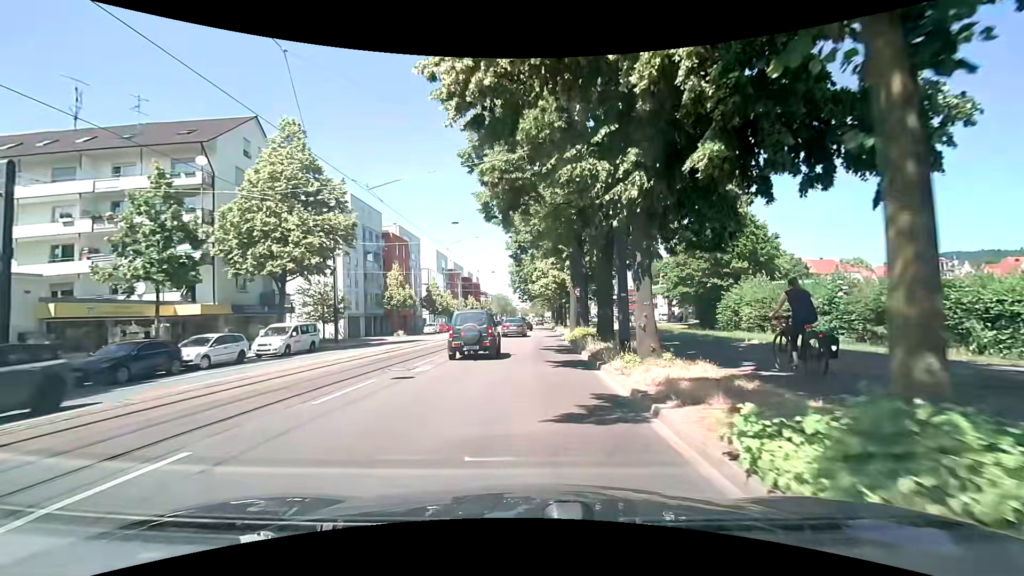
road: primary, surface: asphalt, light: Day
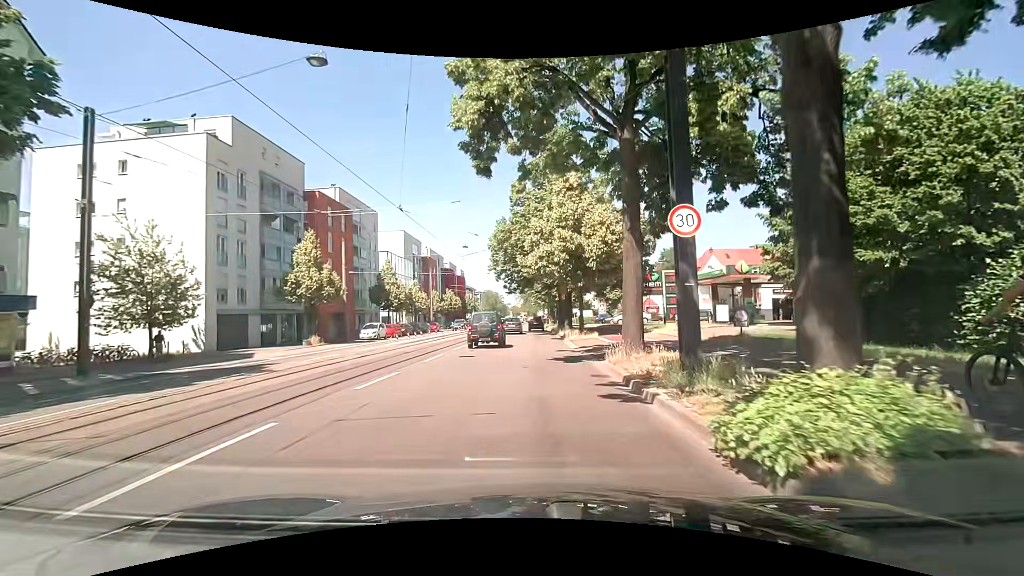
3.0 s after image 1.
(+0.5, +23.2) m; +1°
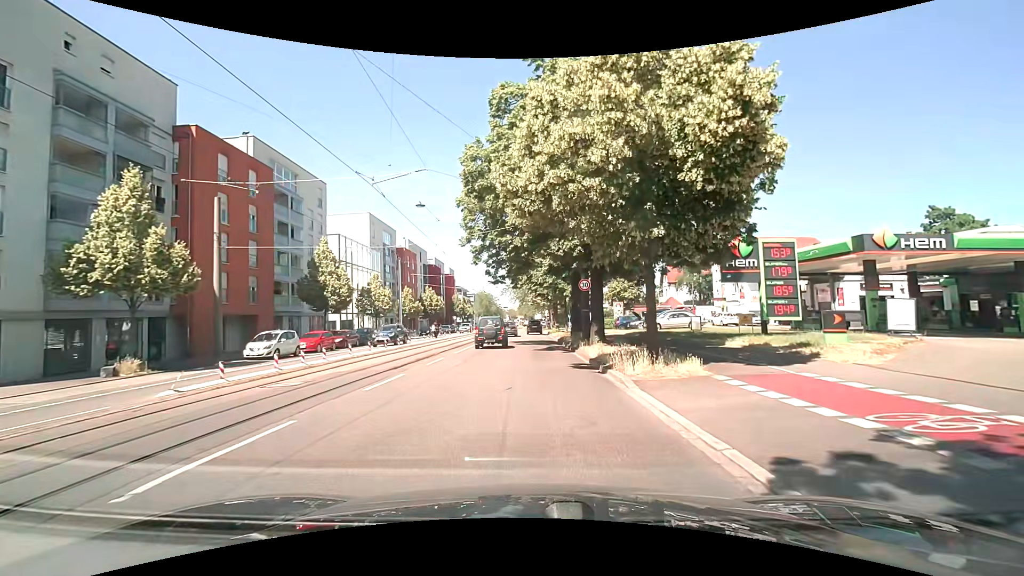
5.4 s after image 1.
(+0.5, +18.0) m; 0°
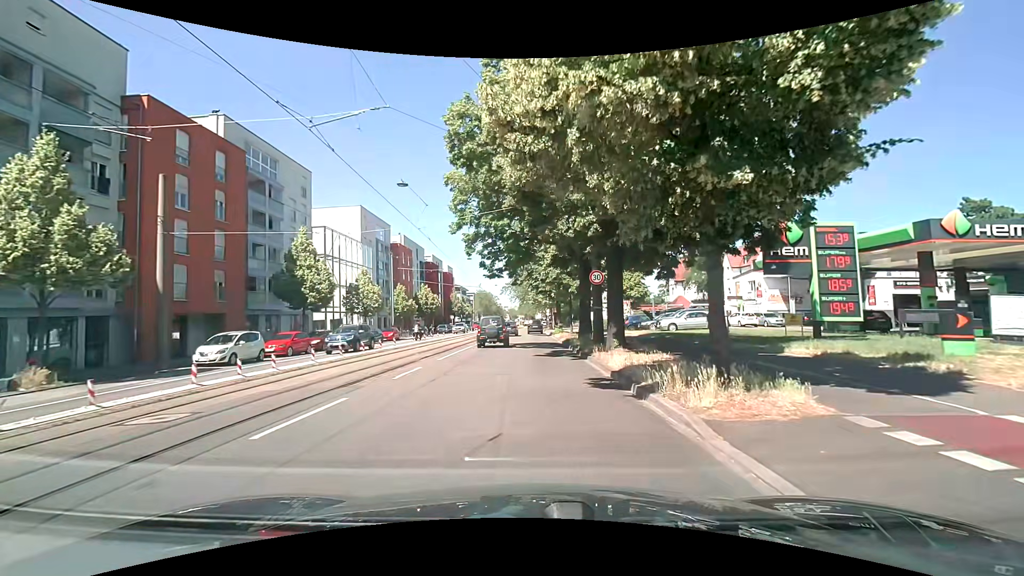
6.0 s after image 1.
(+0.1, +4.3) m; +2°
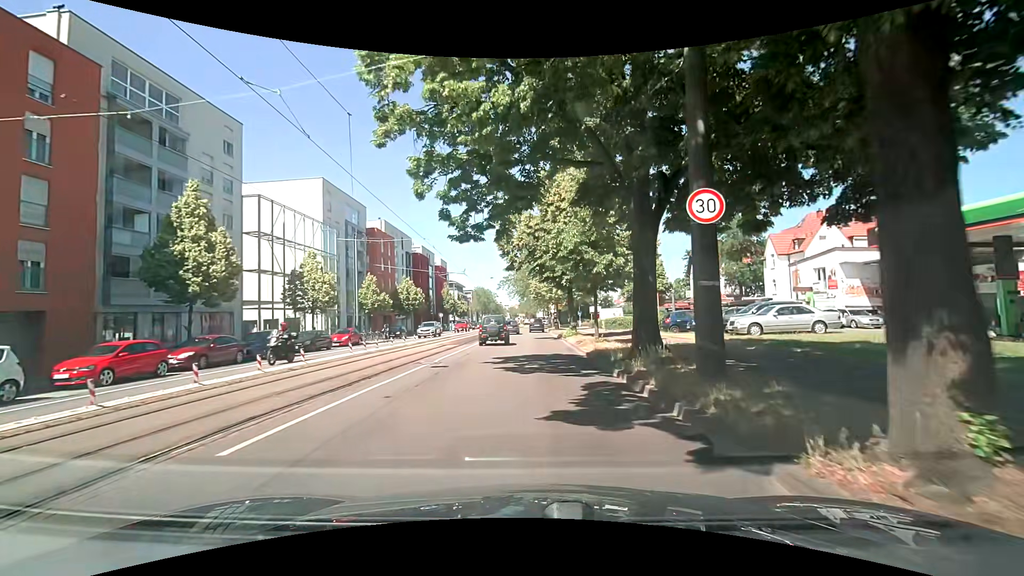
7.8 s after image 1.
(0.0, +13.1) m; -1°
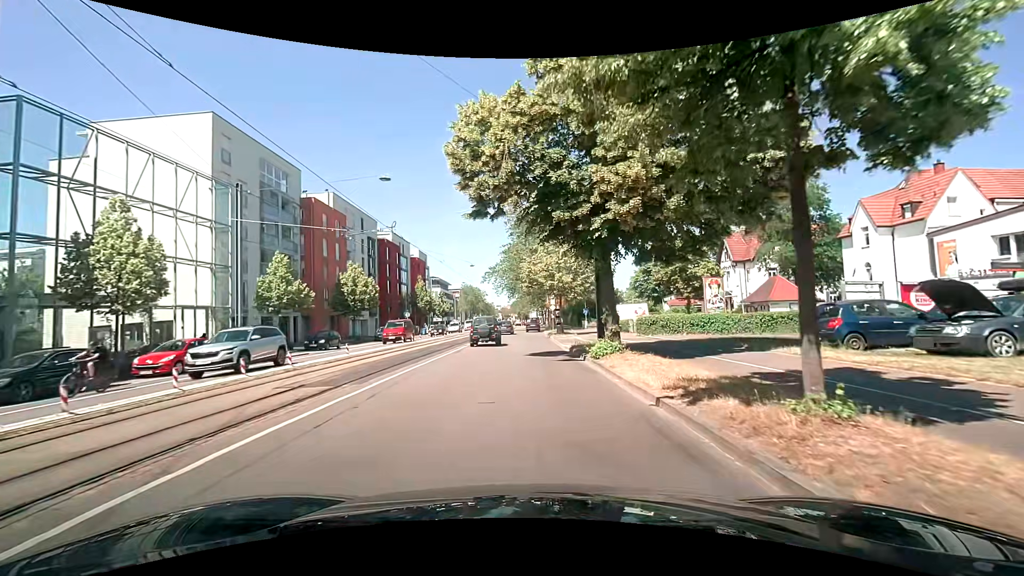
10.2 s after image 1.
(+0.3, +18.3) m; +2°
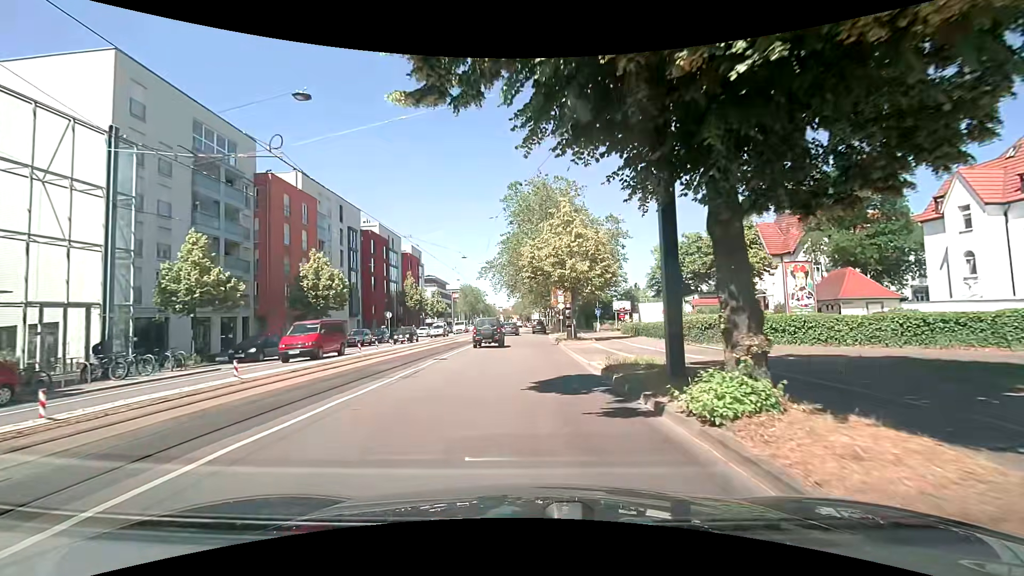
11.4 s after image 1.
(-0.1, +9.5) m; -1°
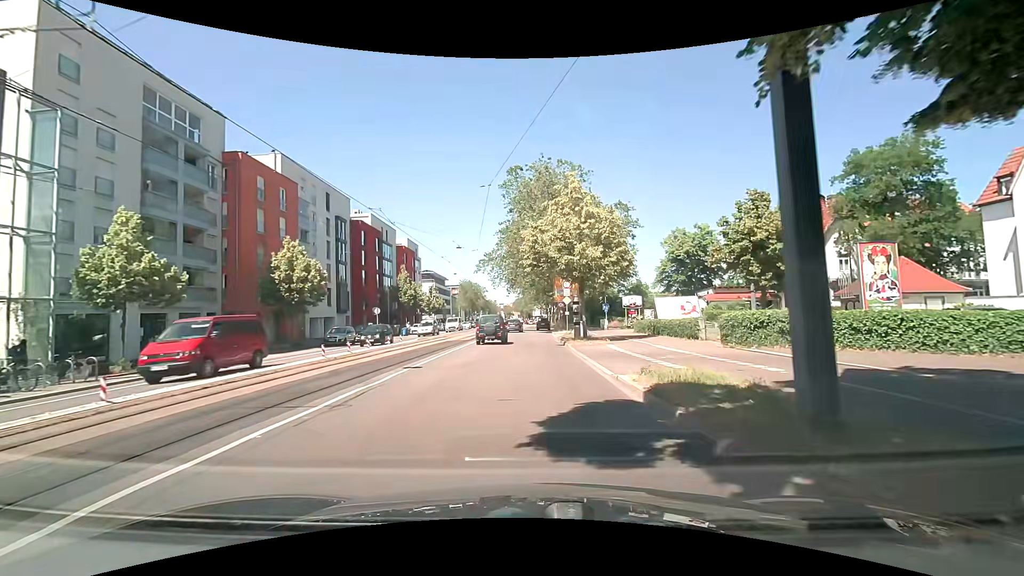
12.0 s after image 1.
(0.0, +4.7) m; -1°
